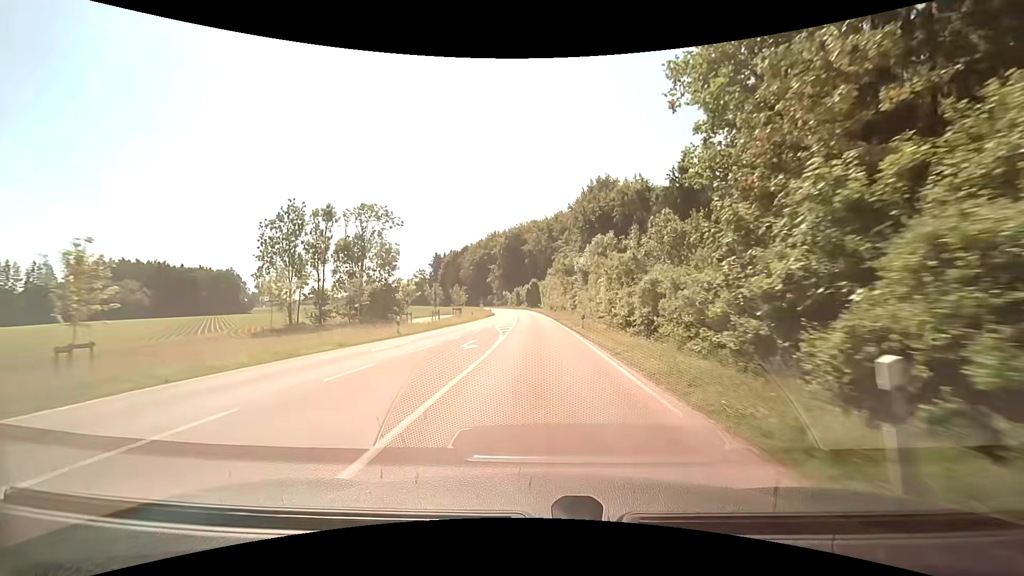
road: tertiary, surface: asphalt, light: Day
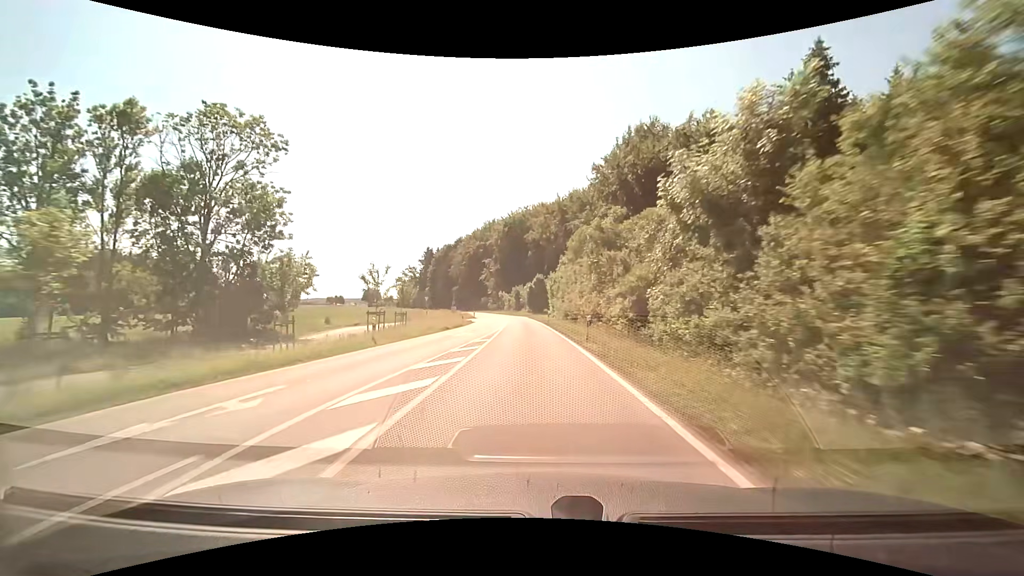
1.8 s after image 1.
(0.0, +32.8) m; -1°
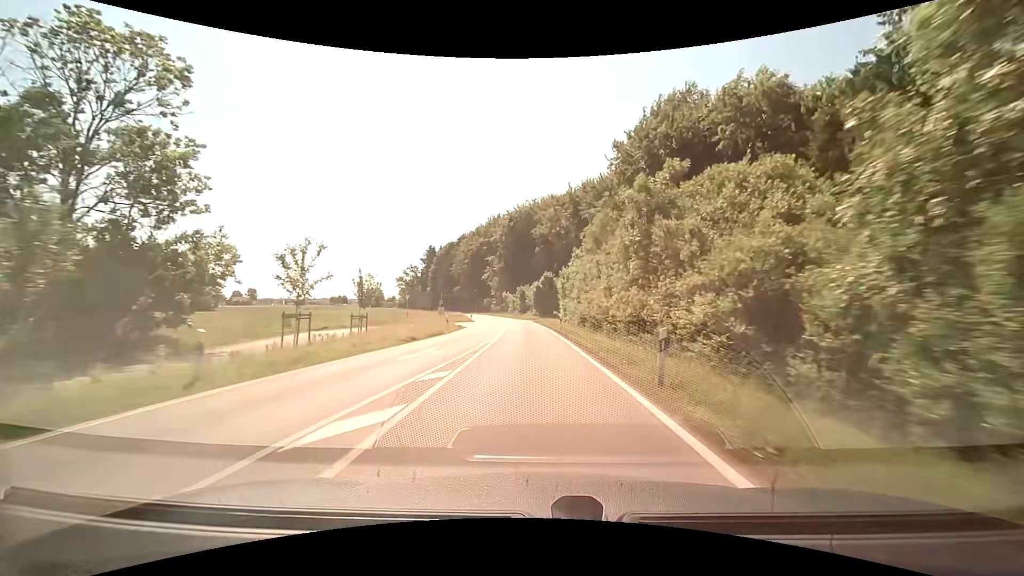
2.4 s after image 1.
(-0.1, +11.1) m; -1°
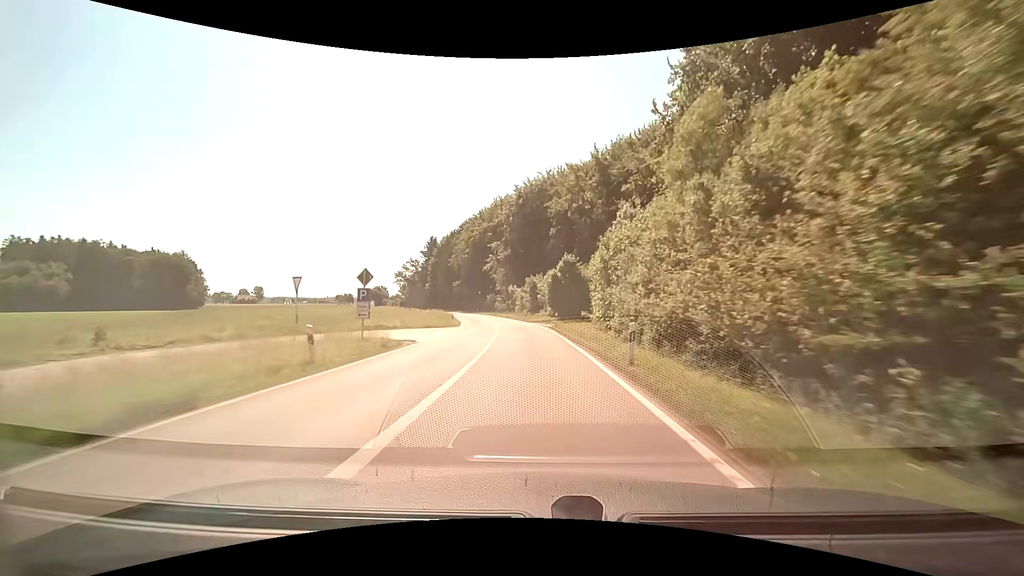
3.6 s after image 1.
(-0.3, +22.4) m; -1°
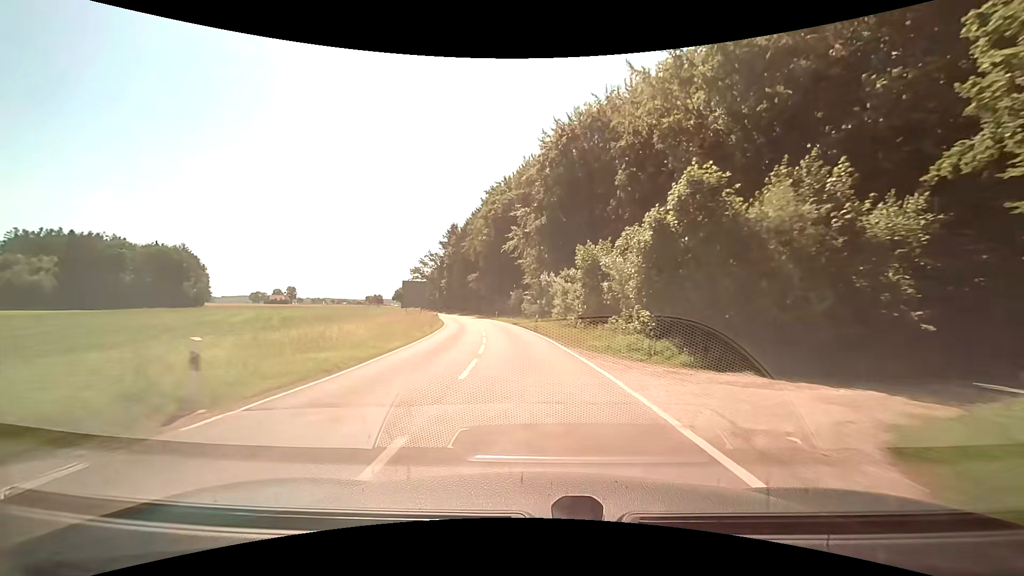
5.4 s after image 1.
(-1.3, +33.8) m; -5°
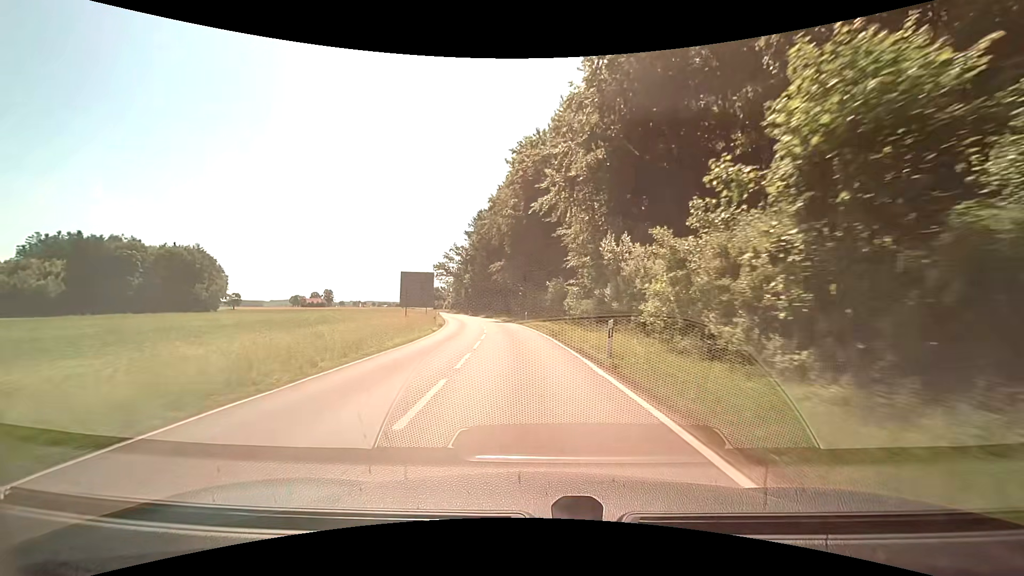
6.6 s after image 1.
(-0.8, +22.6) m; -4°
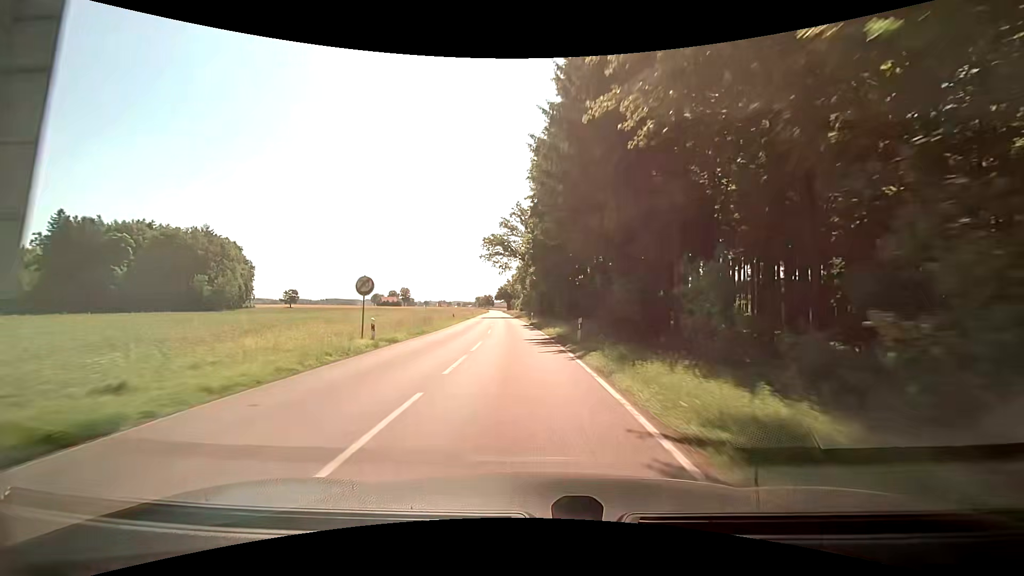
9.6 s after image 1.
(-5.0, +55.8) m; -10°
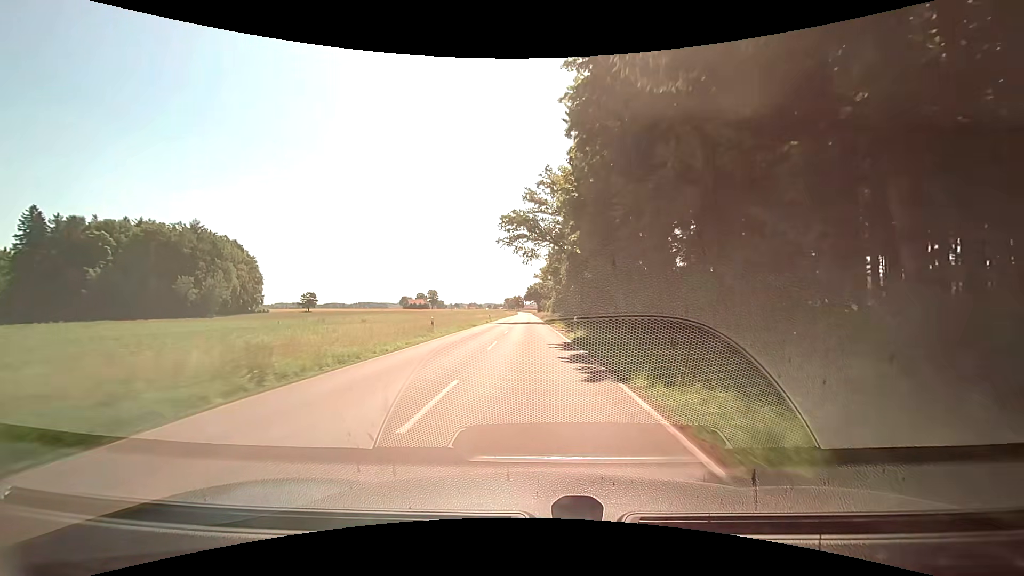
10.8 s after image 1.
(-0.8, +22.5) m; -4°
(0, +10) (0, +20) (0, +30) (-1, +40) (-1, +50) (-1, +60) (-1, +70) (-1, +80) (-2, +90) (-2, +100) m
